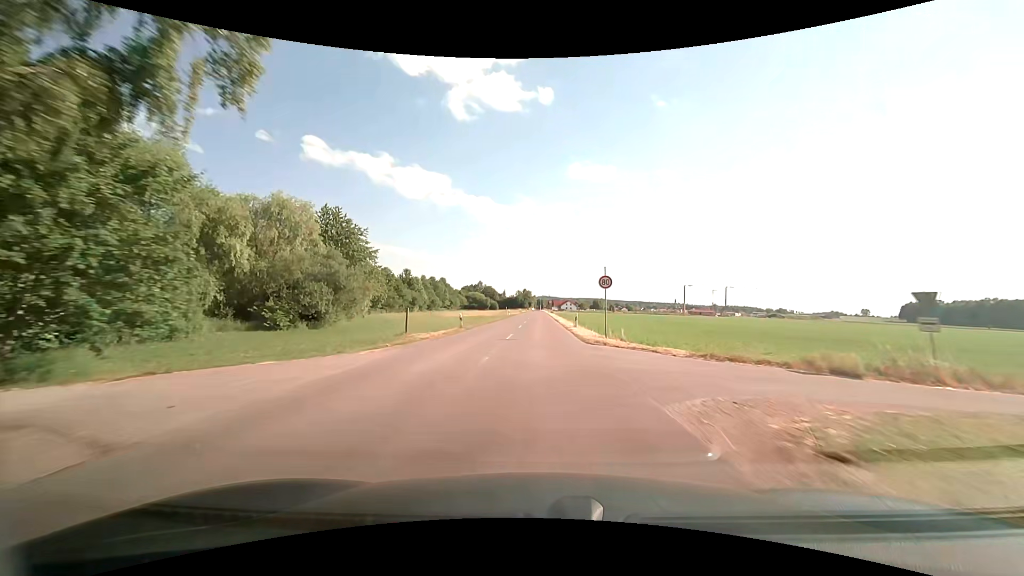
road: tertiary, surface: asphalt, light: Day
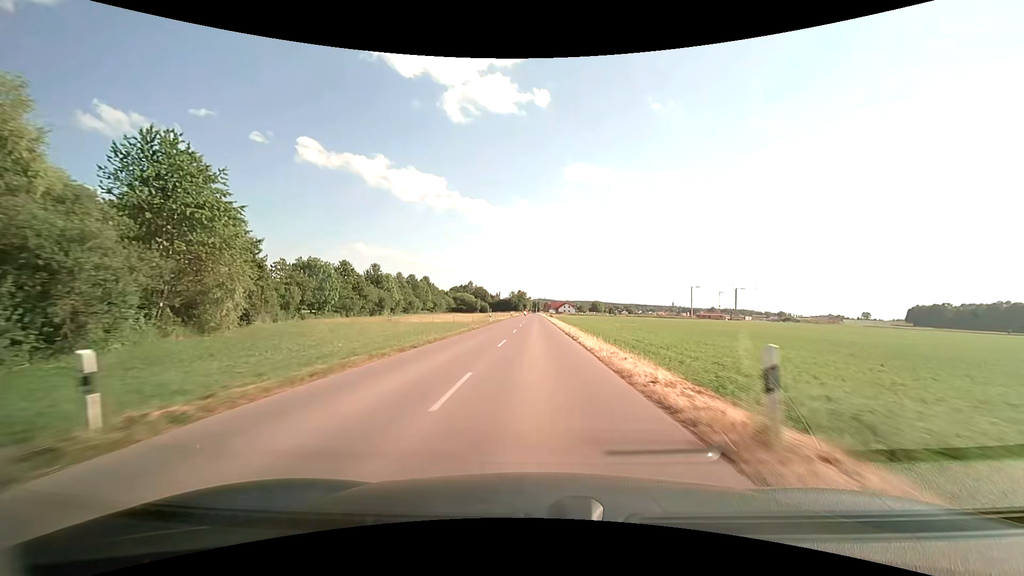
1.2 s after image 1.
(0.0, +26.9) m; 0°
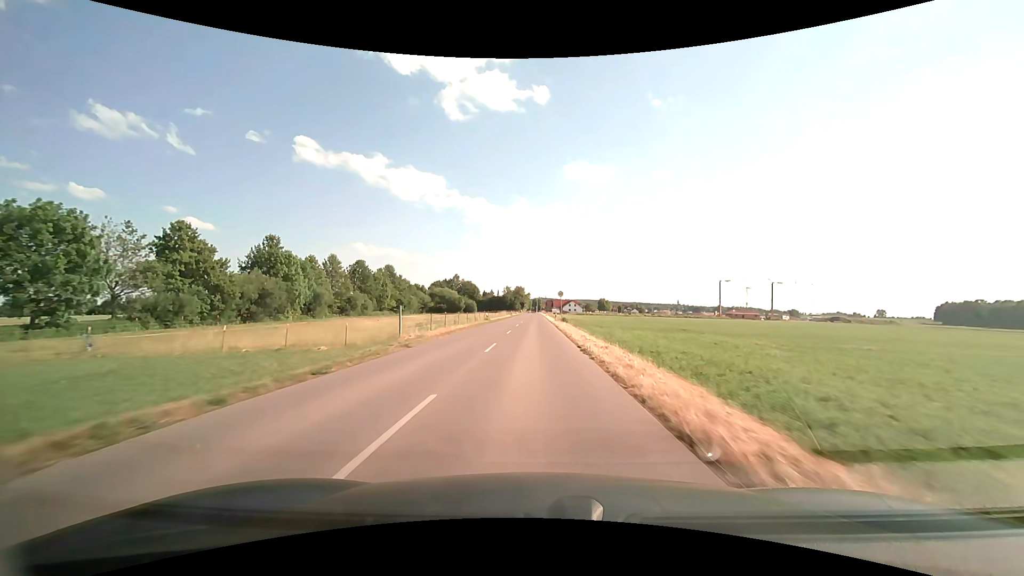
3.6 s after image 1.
(+0.2, +50.8) m; 0°
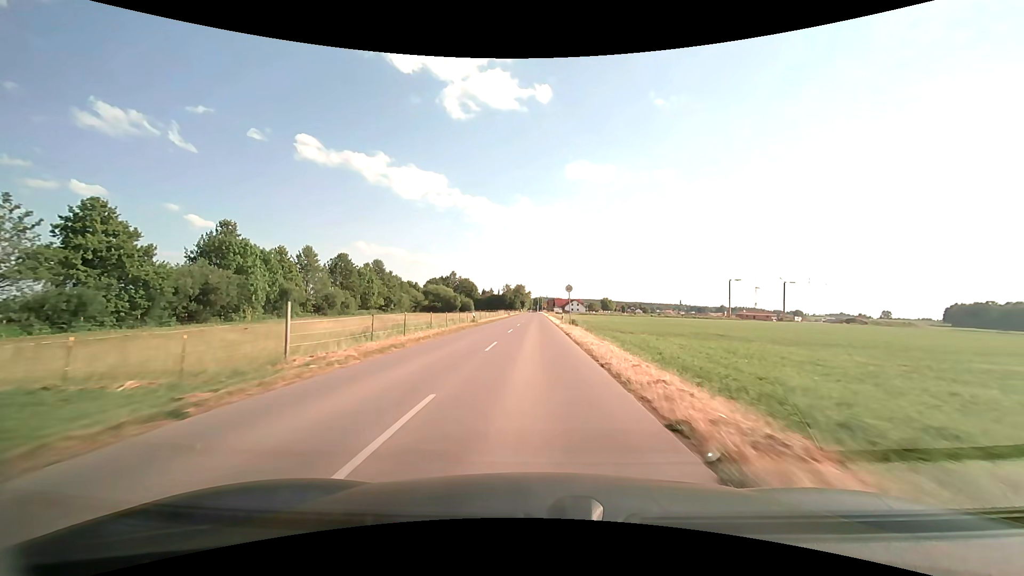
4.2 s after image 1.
(0.0, +12.1) m; 0°
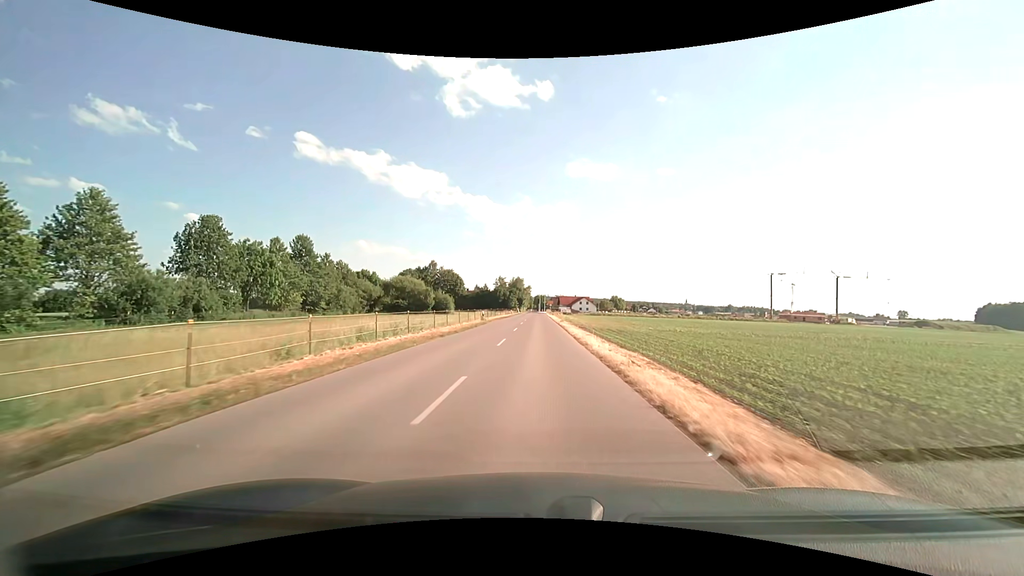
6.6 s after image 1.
(0.0, +46.0) m; 0°
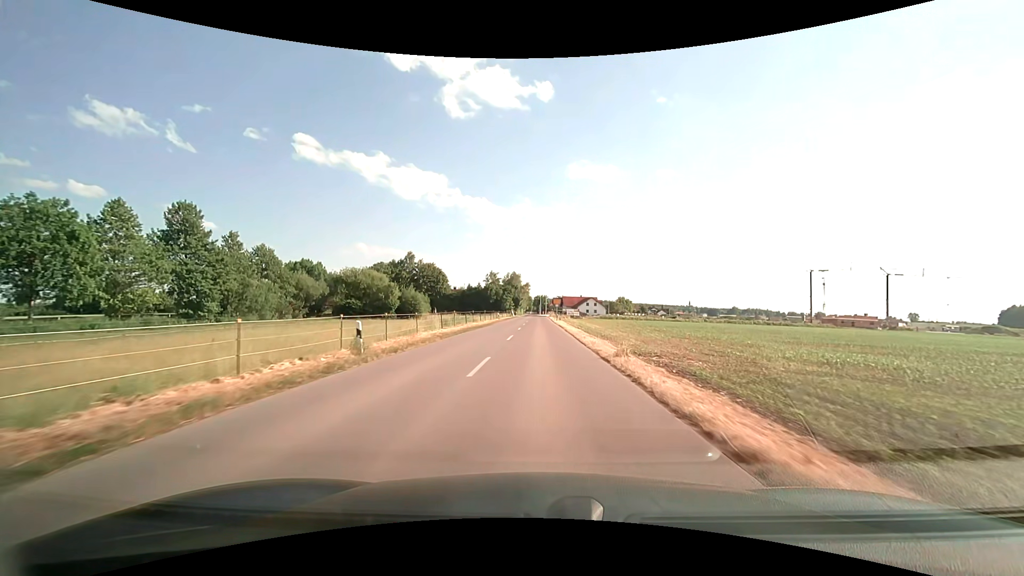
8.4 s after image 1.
(0.0, +32.1) m; 0°
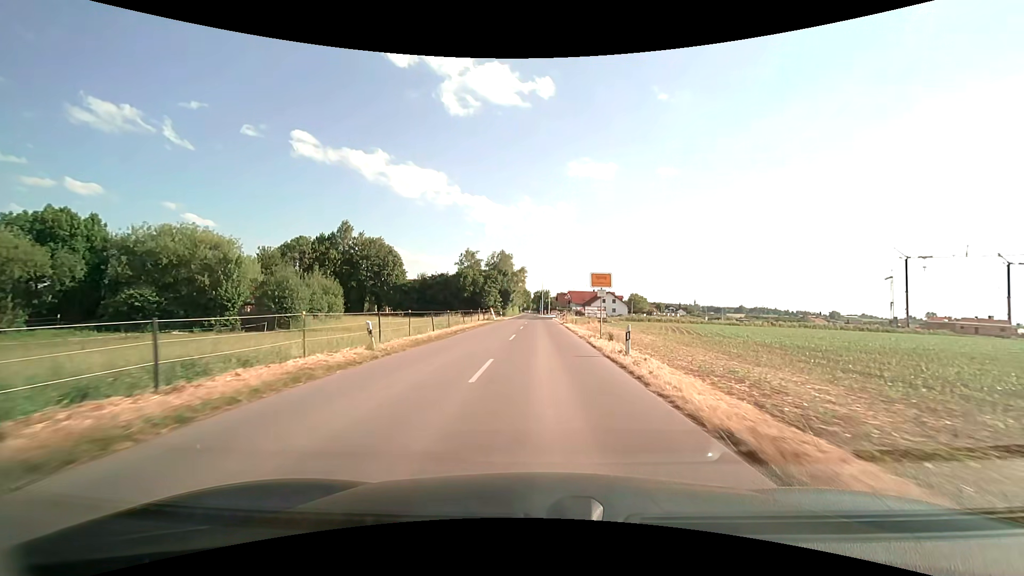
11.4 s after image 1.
(0.0, +48.9) m; 0°
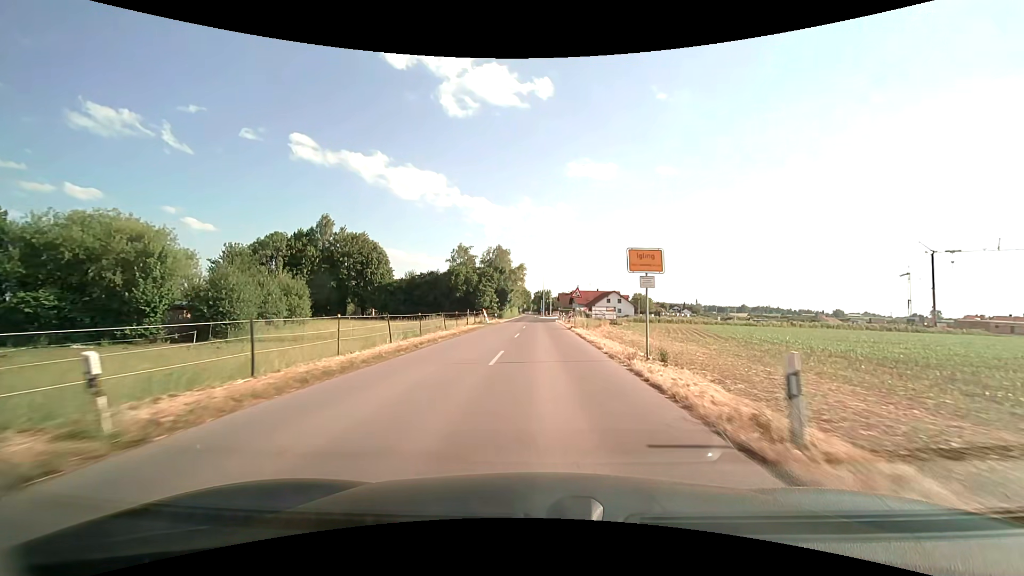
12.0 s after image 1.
(0.0, +9.1) m; 0°
